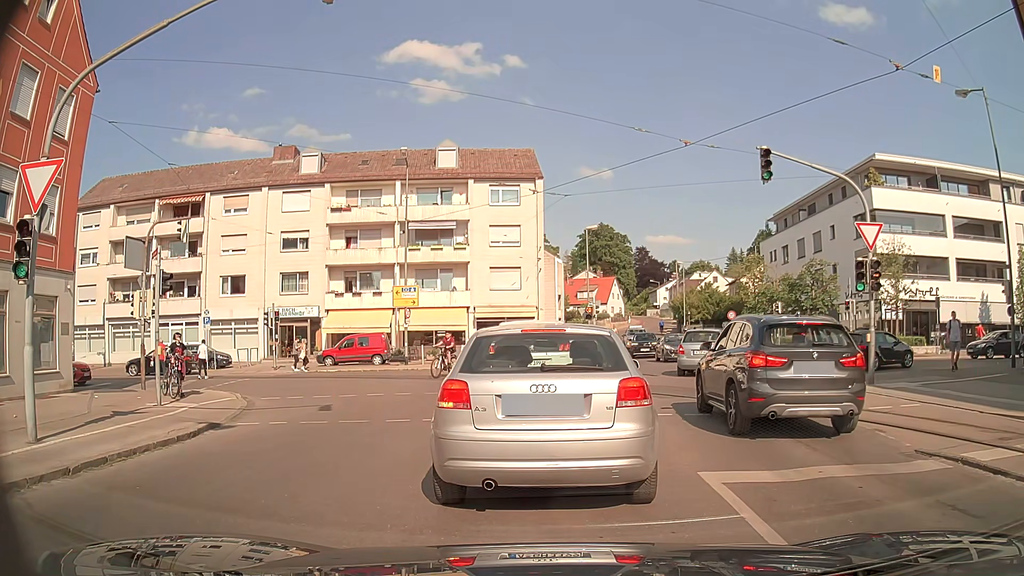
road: tertiary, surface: asphalt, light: Day
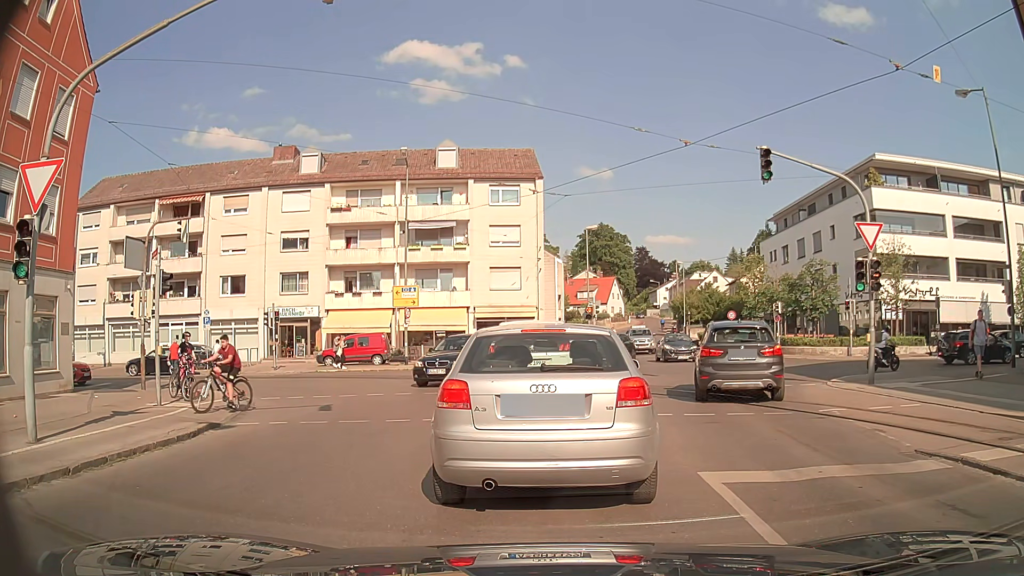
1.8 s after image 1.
(0.0, 0.0) m; 0°
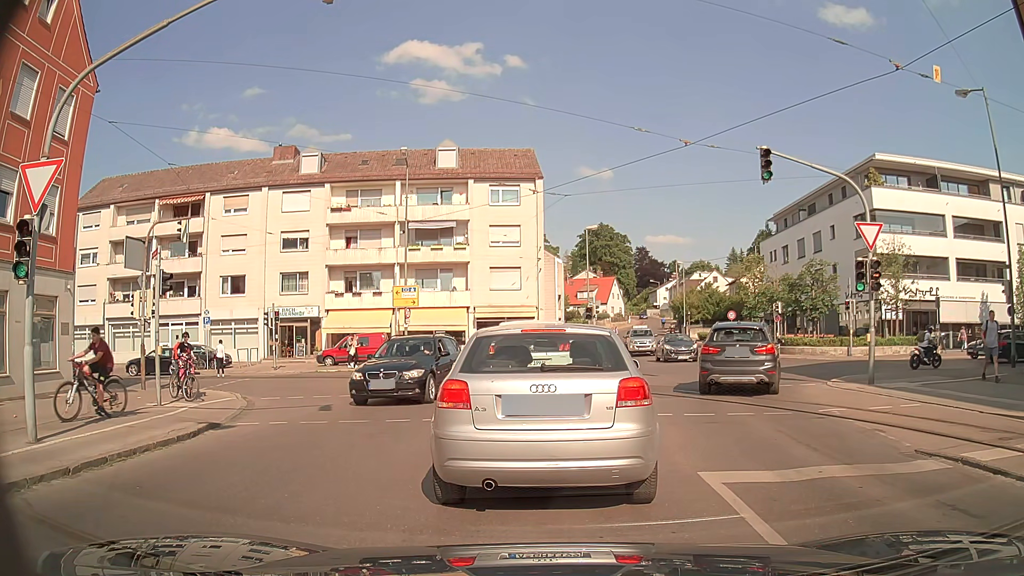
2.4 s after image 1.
(0.0, 0.0) m; 0°
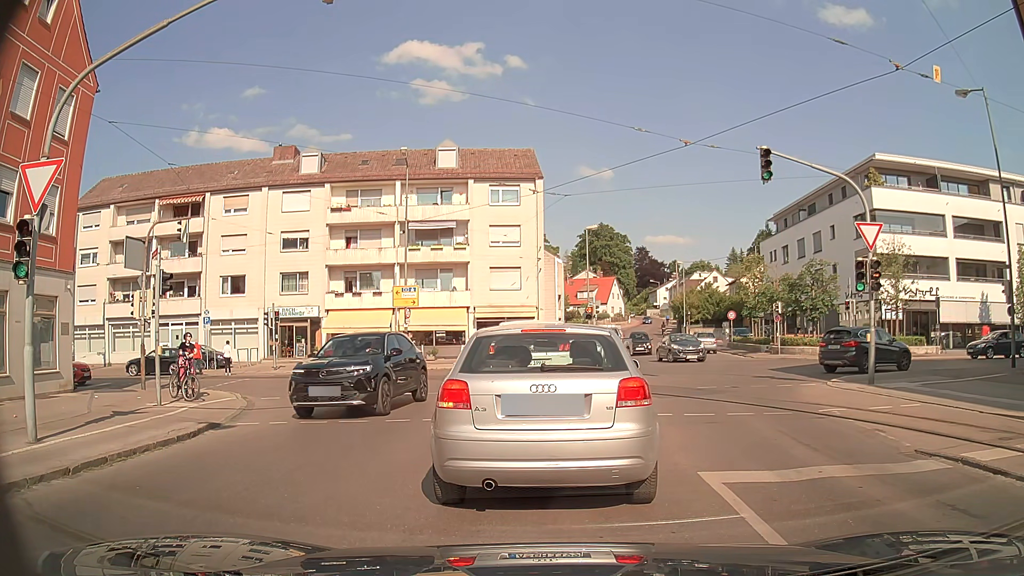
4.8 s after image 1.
(0.0, 0.0) m; 0°
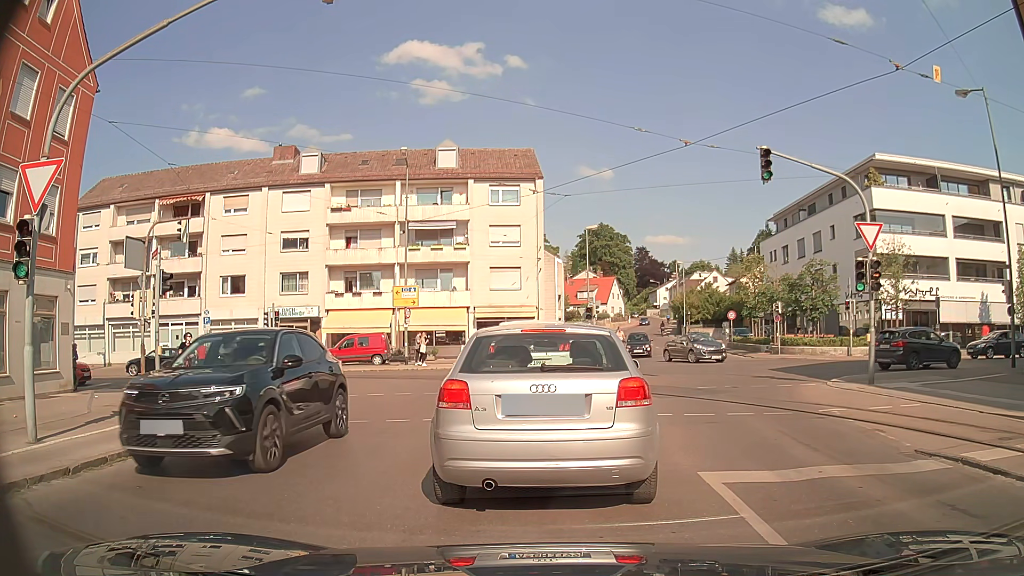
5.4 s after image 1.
(0.0, 0.0) m; 0°
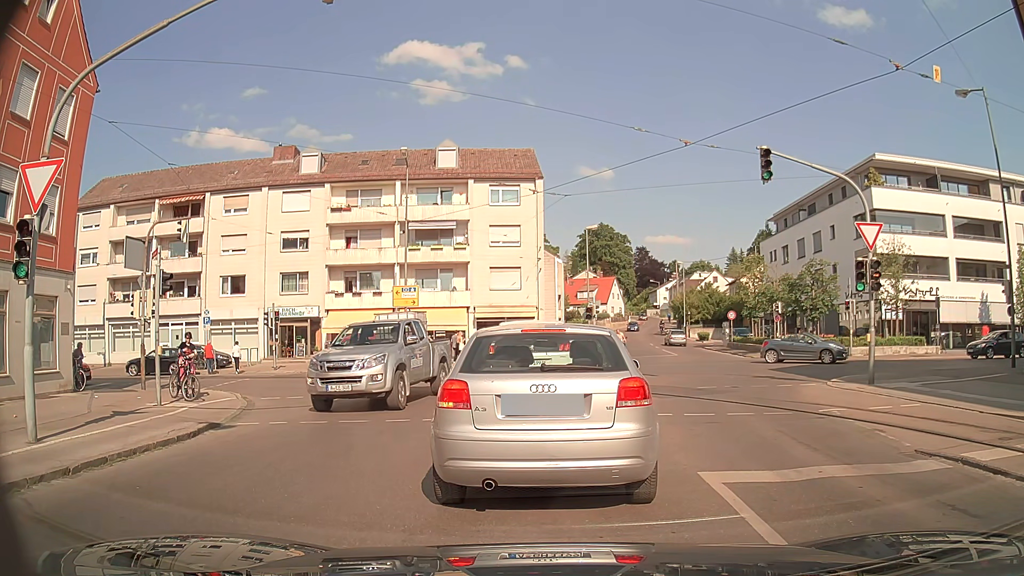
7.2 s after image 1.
(0.0, 0.0) m; 0°
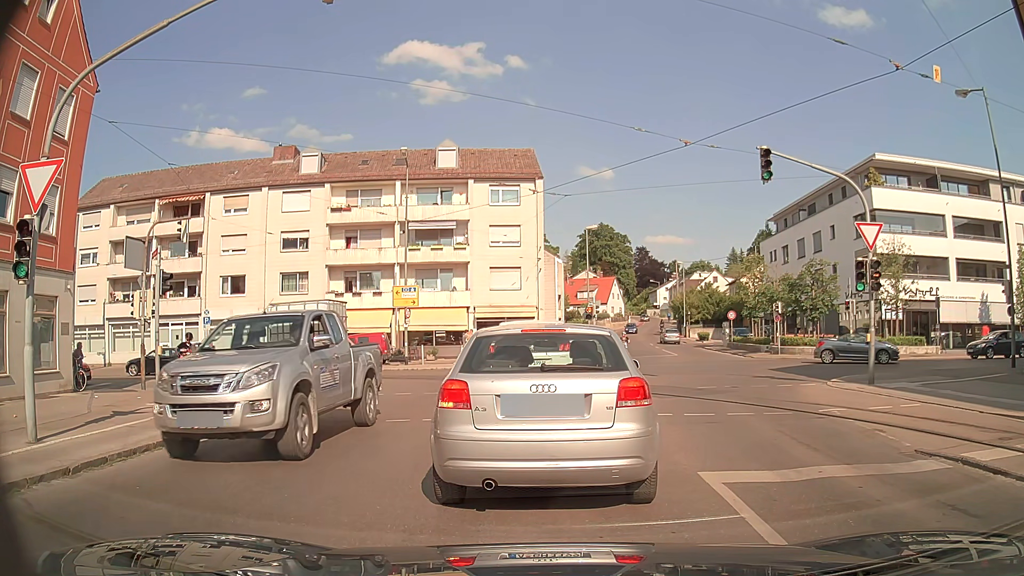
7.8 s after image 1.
(0.0, 0.0) m; 0°
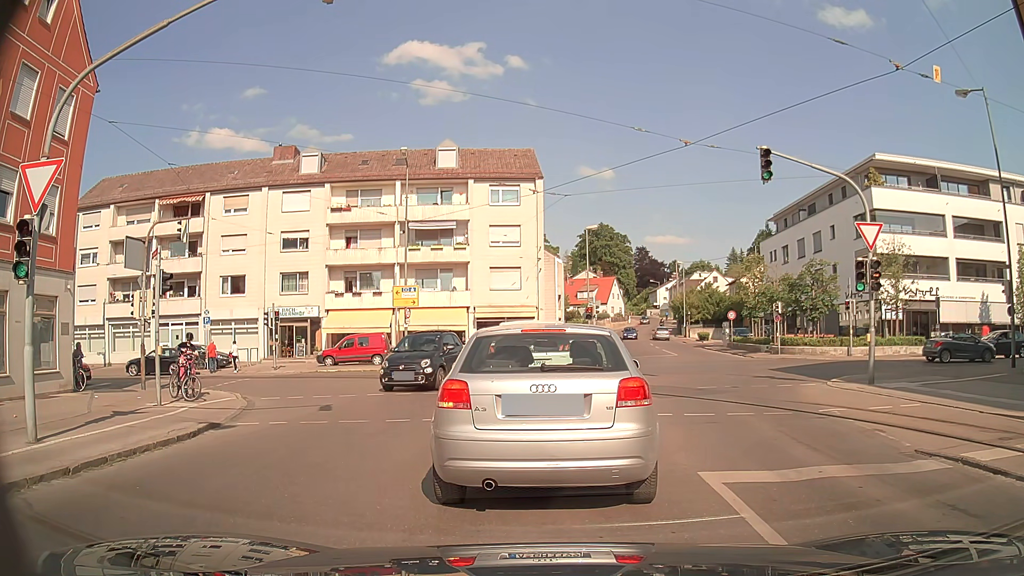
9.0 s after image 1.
(0.0, 0.0) m; 0°
(0, +10) (0, +20) (-6, +28) (-15, +30) (-25, +30) (-35, +29) (-45, +27) (-55, +25) (-65, +23) (-74, +21) m
